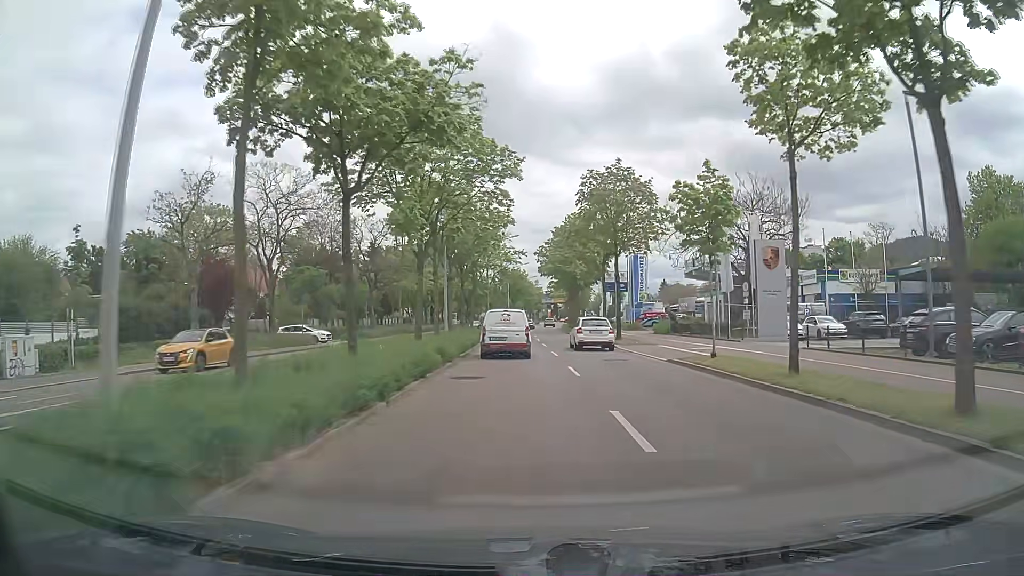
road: primary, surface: asphalt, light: Day
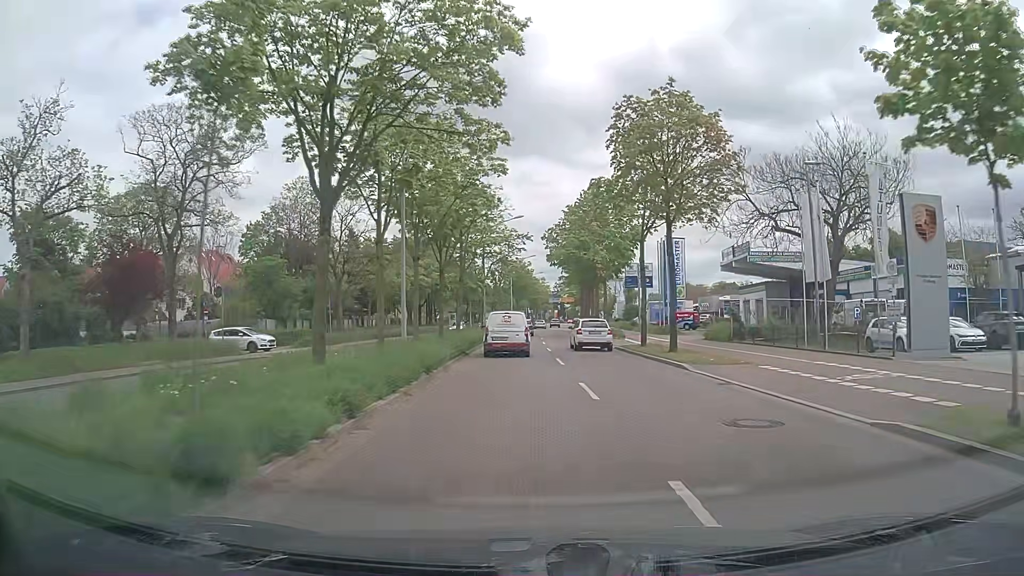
(-0.2, +13.4) m; -1°
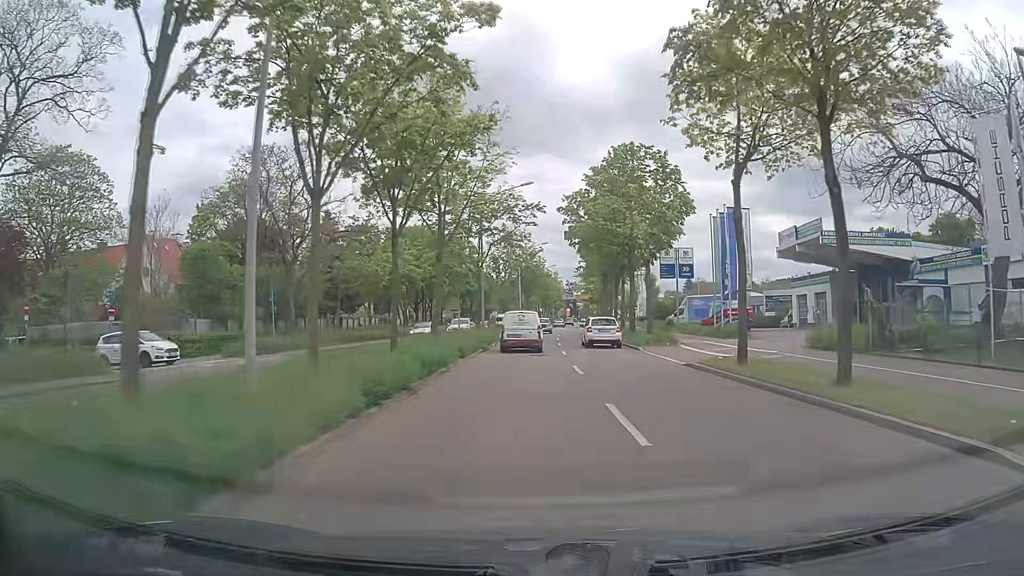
(-0.2, +13.5) m; -1°
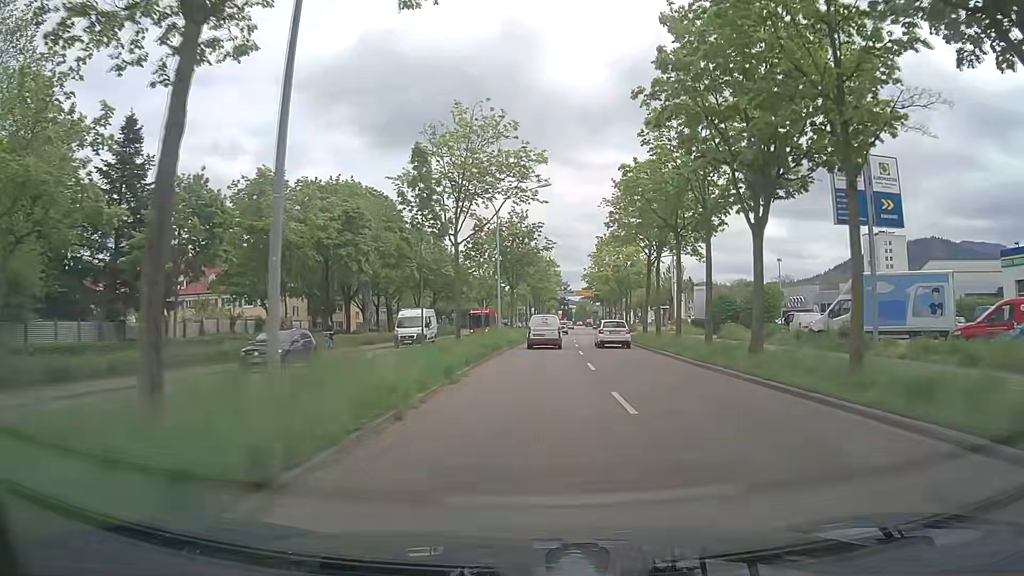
(0.0, +34.2) m; +1°
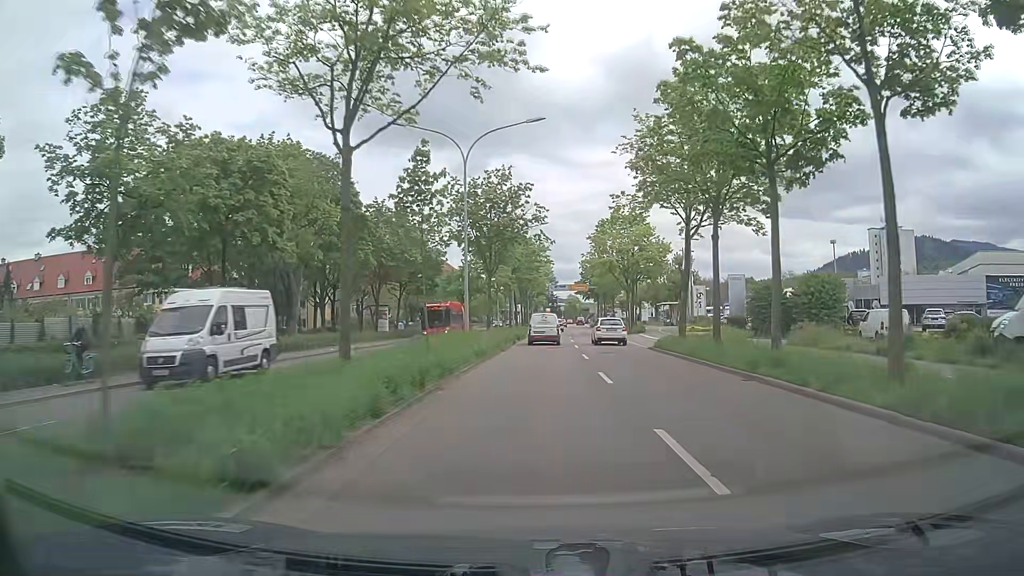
(+0.2, +13.8) m; +1°
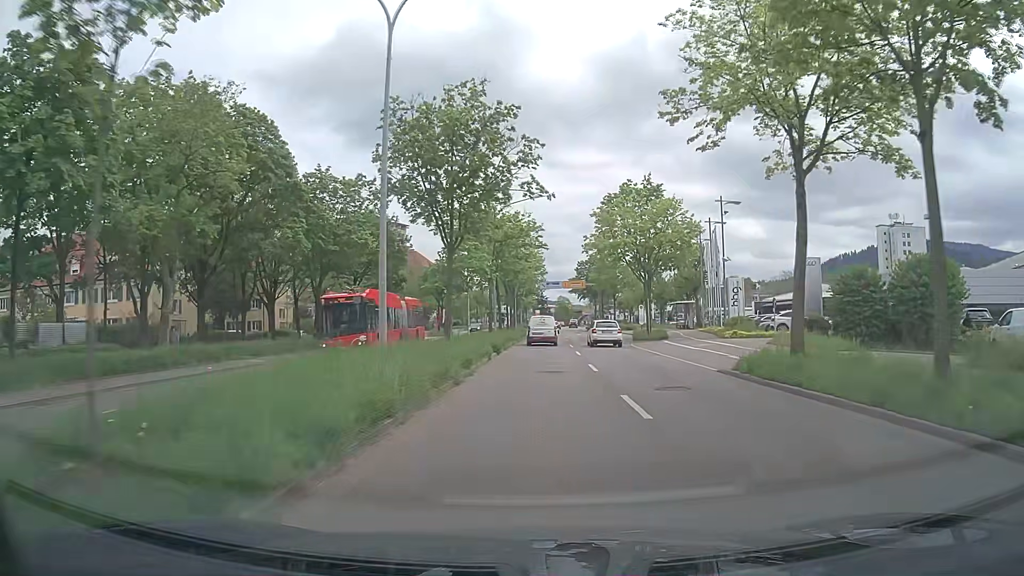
(+0.2, +14.0) m; +1°
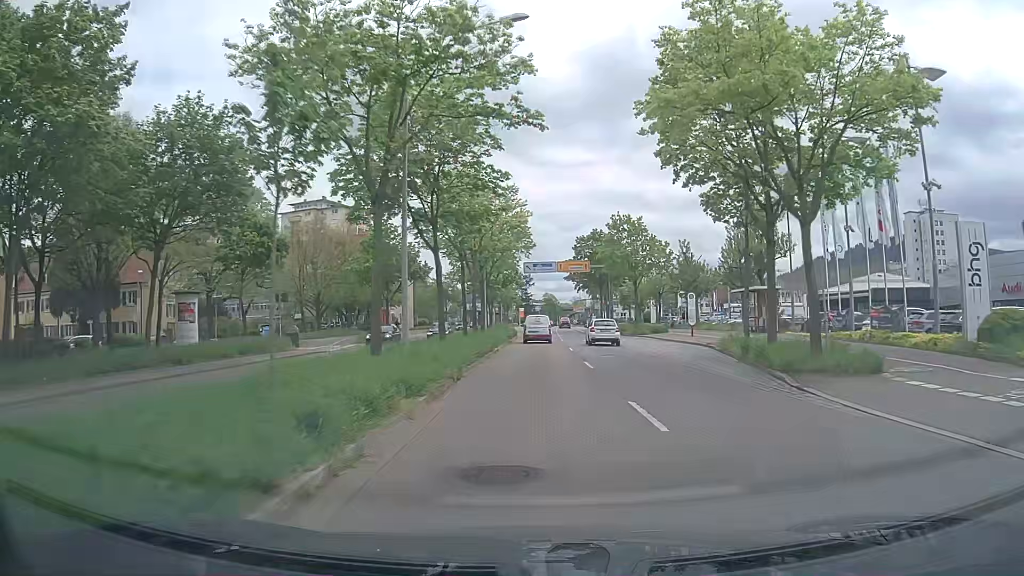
(+0.5, +28.3) m; +2°
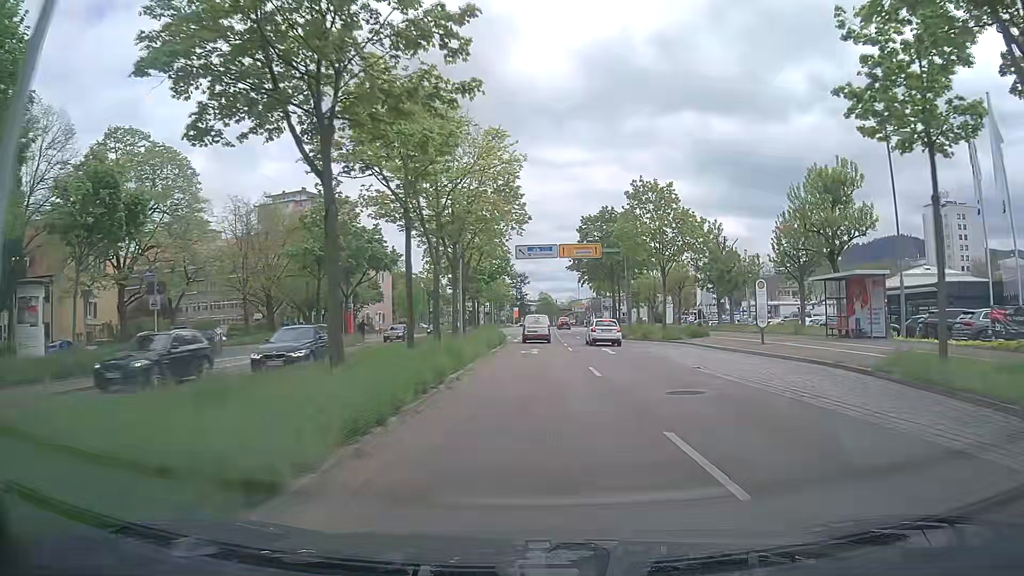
(0.0, +14.2) m; 0°
(0, +10) (0, +20) (0, +30) (0, +40) (-1, +50) (-1, +60) (-2, +70) (-2, +80) (-2, +90) (-2, +100) m
